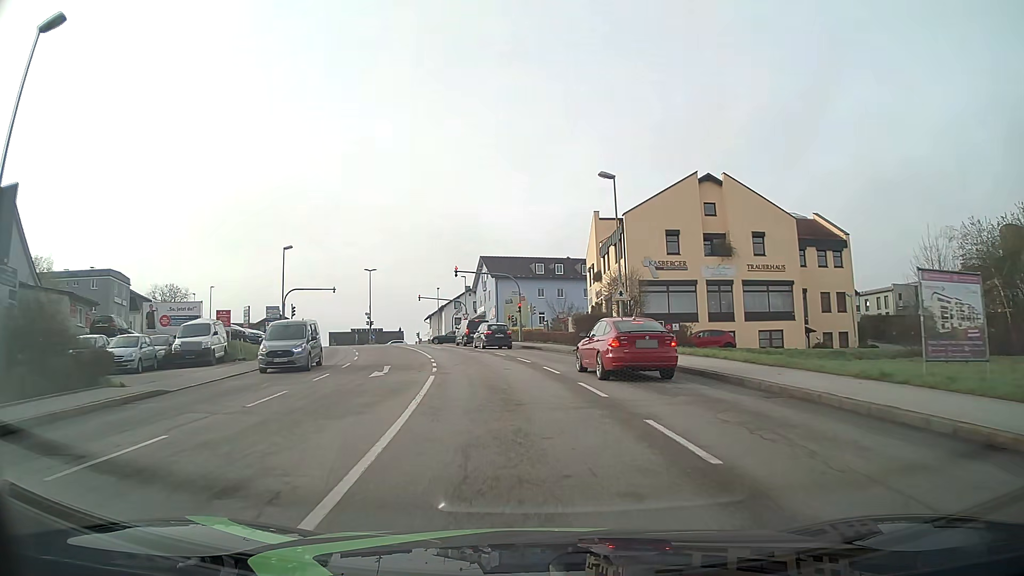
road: tertiary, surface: asphalt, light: Day
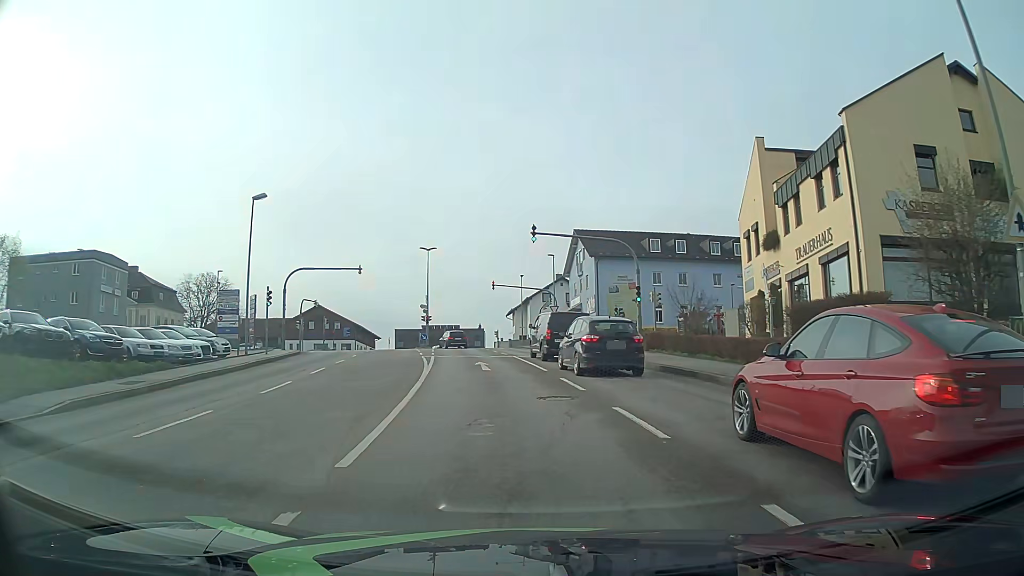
(-1.5, +21.9) m; -8°
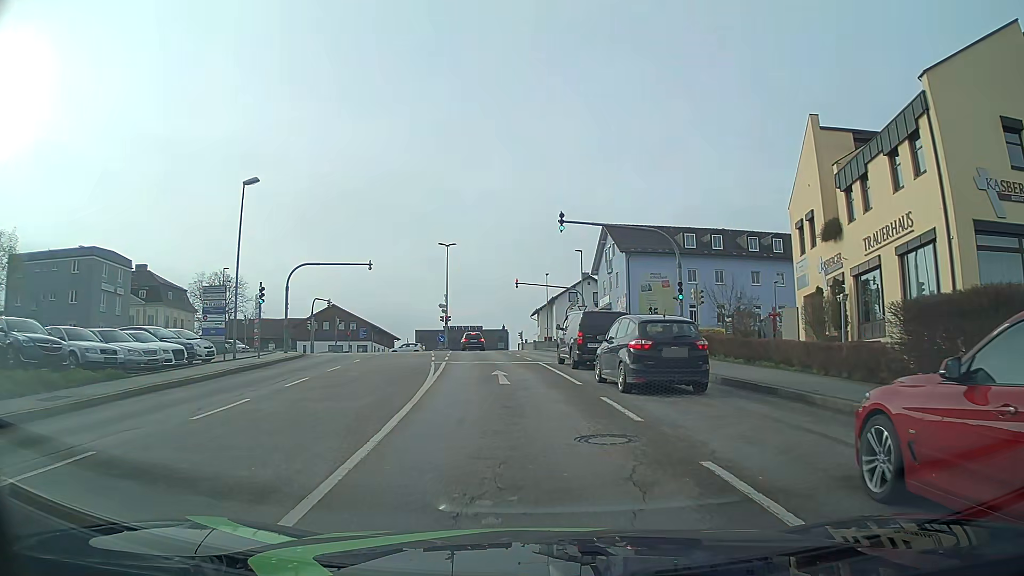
(-0.1, +4.2) m; -2°
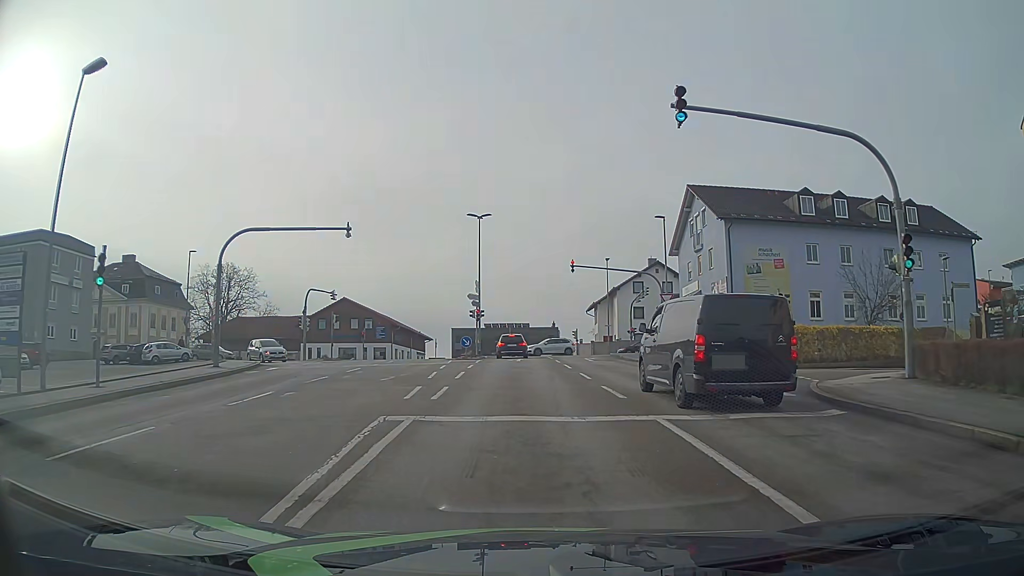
(-0.8, +16.2) m; -4°
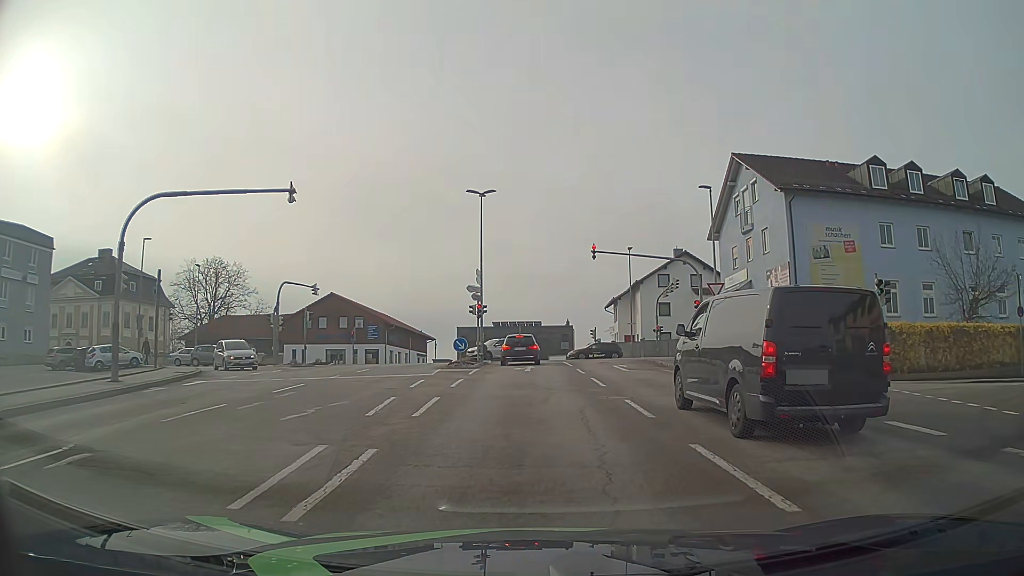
(0.0, +8.3) m; -1°
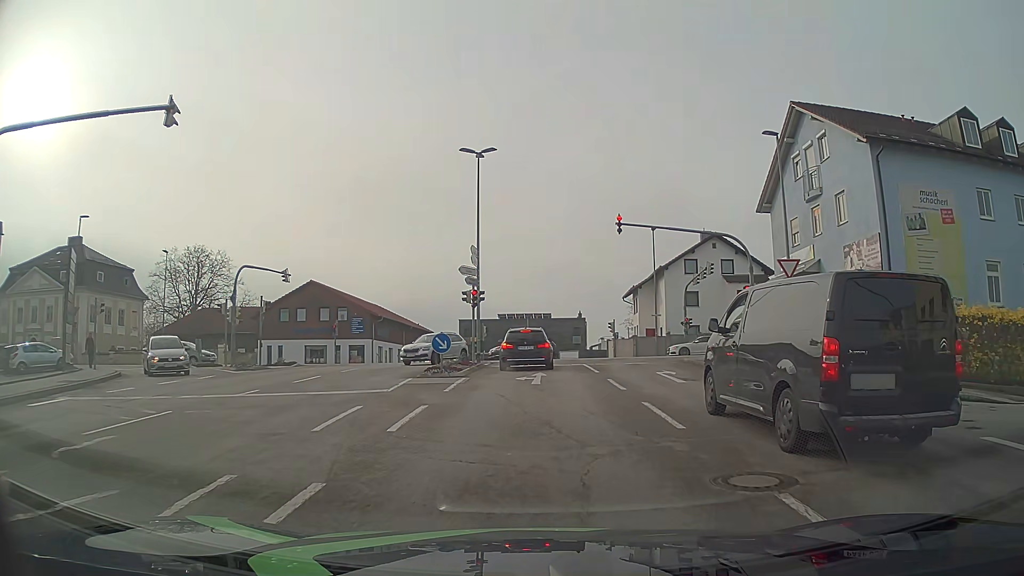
(0.0, +8.1) m; -1°
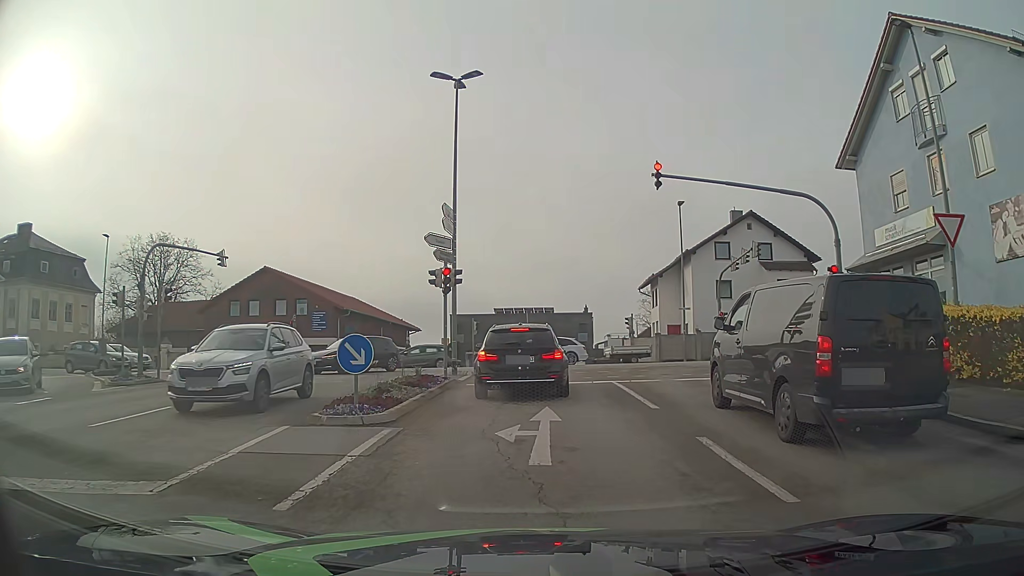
(+0.1, +9.5) m; +1°
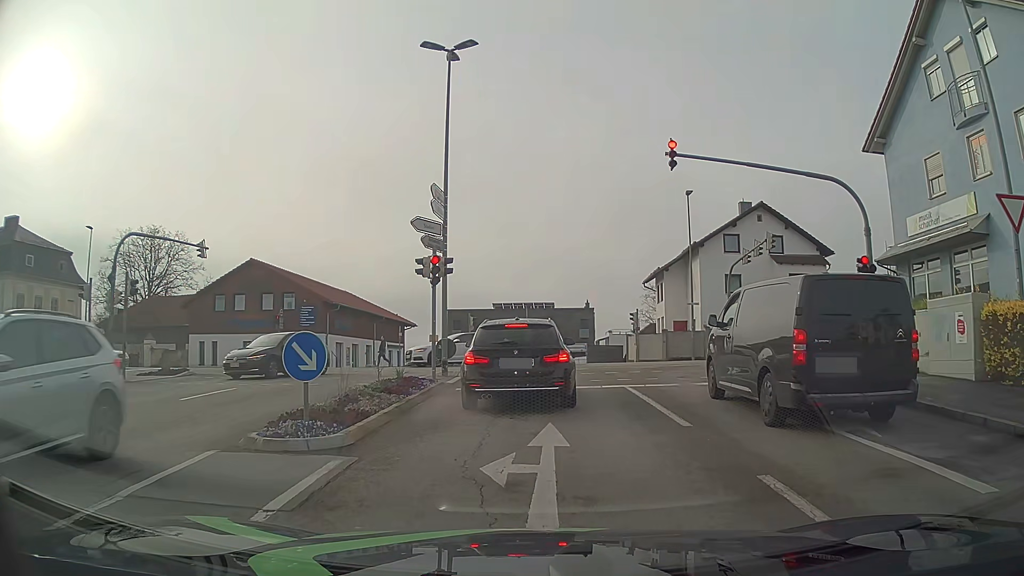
(0.0, +2.2) m; 0°
